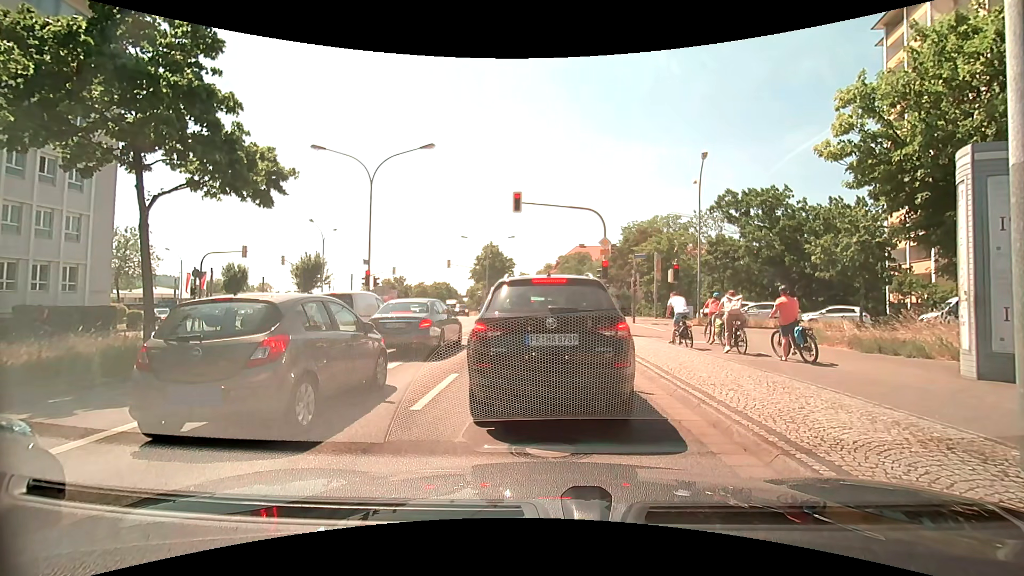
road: primary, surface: asphalt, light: Day
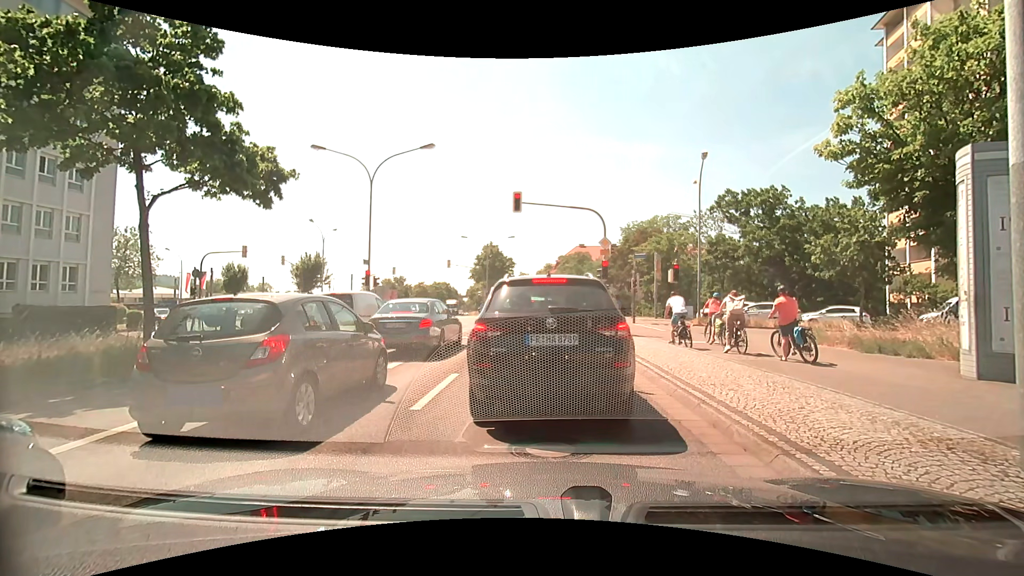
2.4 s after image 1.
(0.0, 0.0) m; 0°
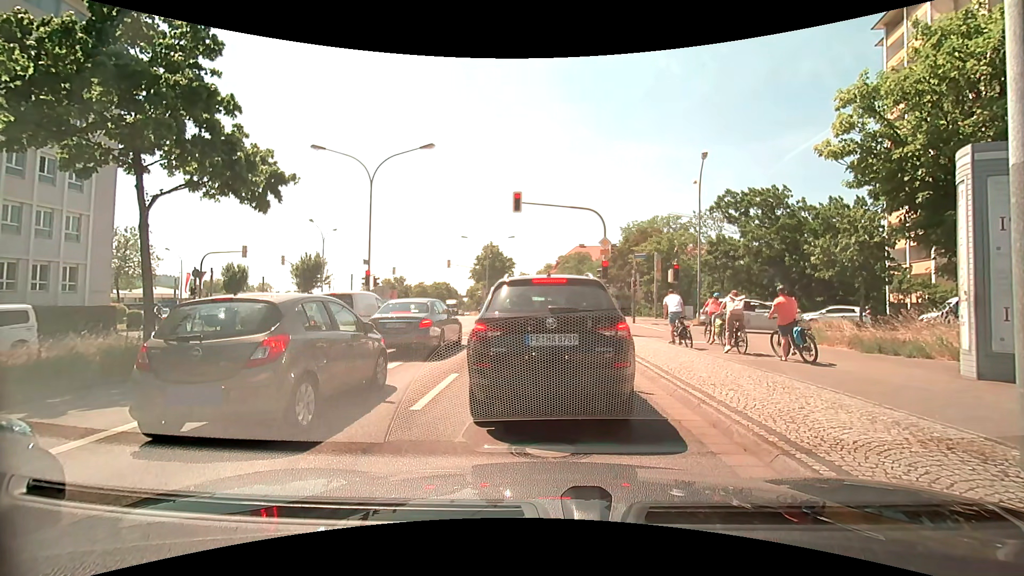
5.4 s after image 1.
(0.0, 0.0) m; 0°
(-1, +10) (-1, +20) (-2, +30) (-3, +40) (-4, +50) (-5, +60) (-6, +70) (-8, +80) (-10, +89) (-12, +99) m
